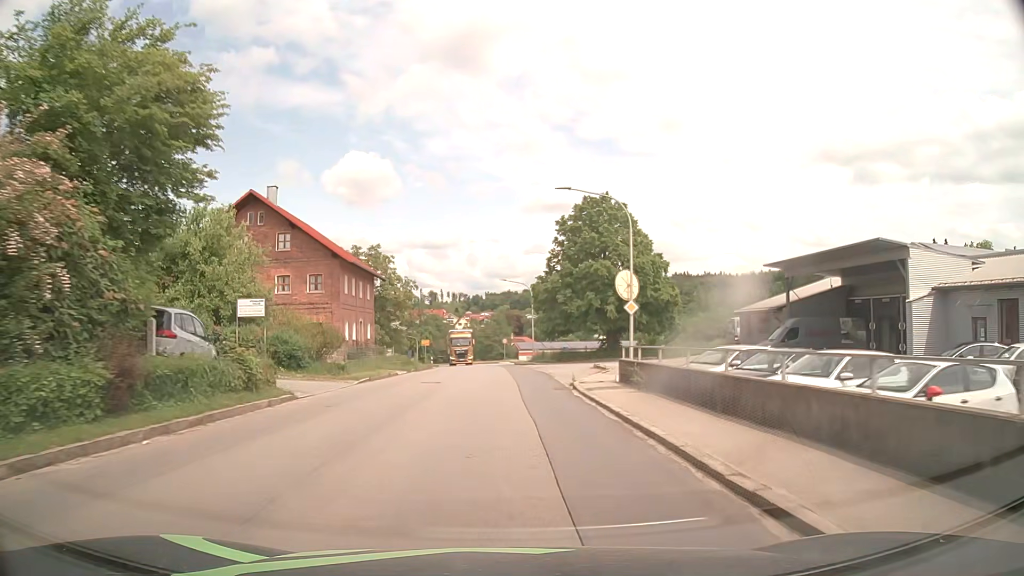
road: tertiary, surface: asphalt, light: Day
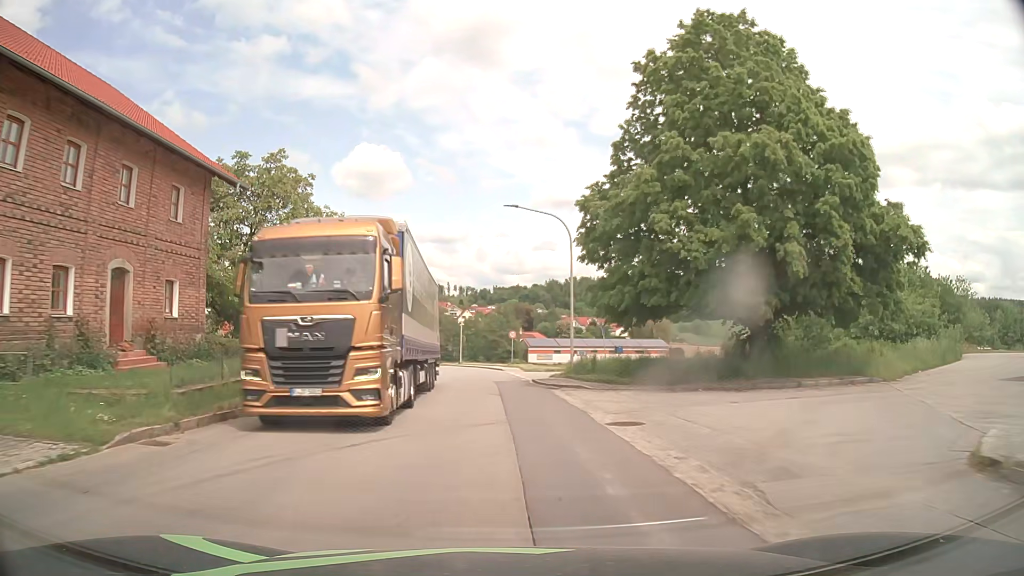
(0.0, +31.1) m; -1°
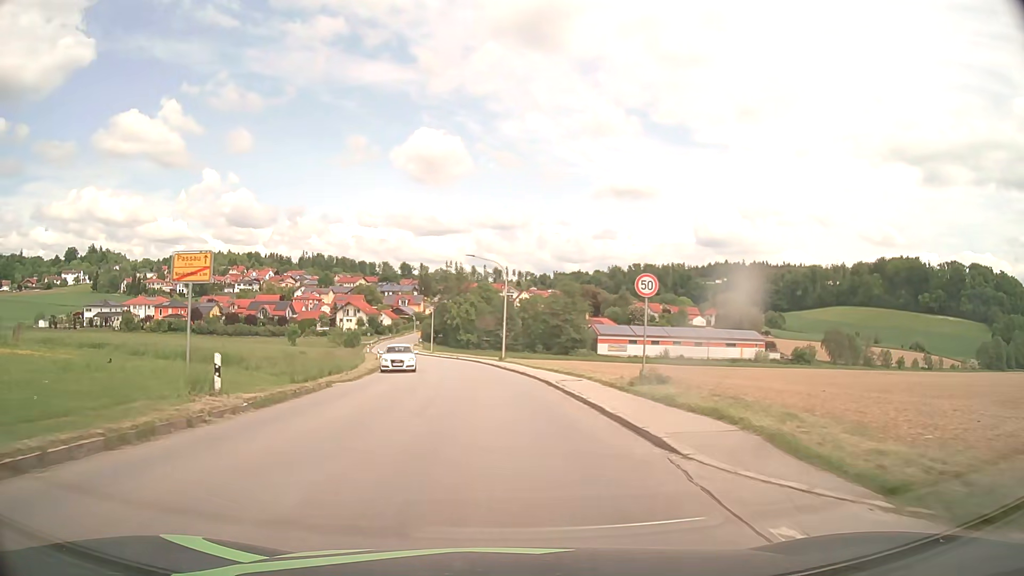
(-1.2, +39.3) m; -5°
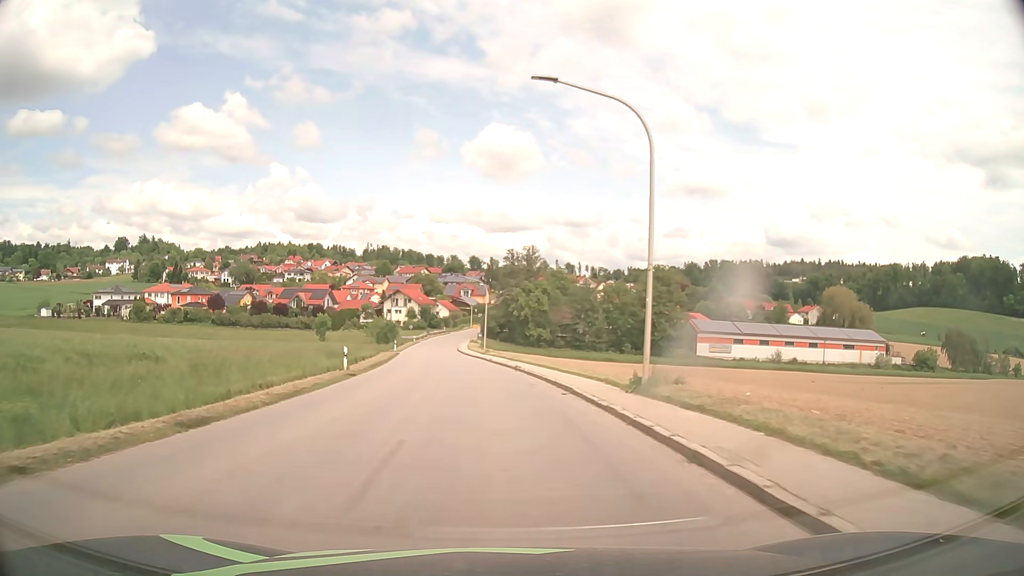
(-1.6, +31.5) m; -6°
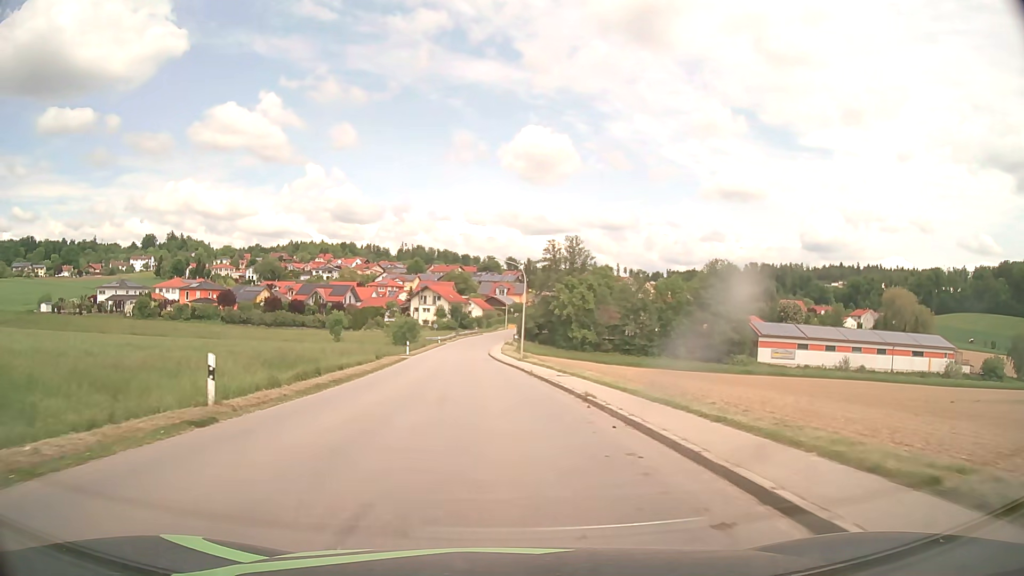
(-0.4, +15.6) m; -3°
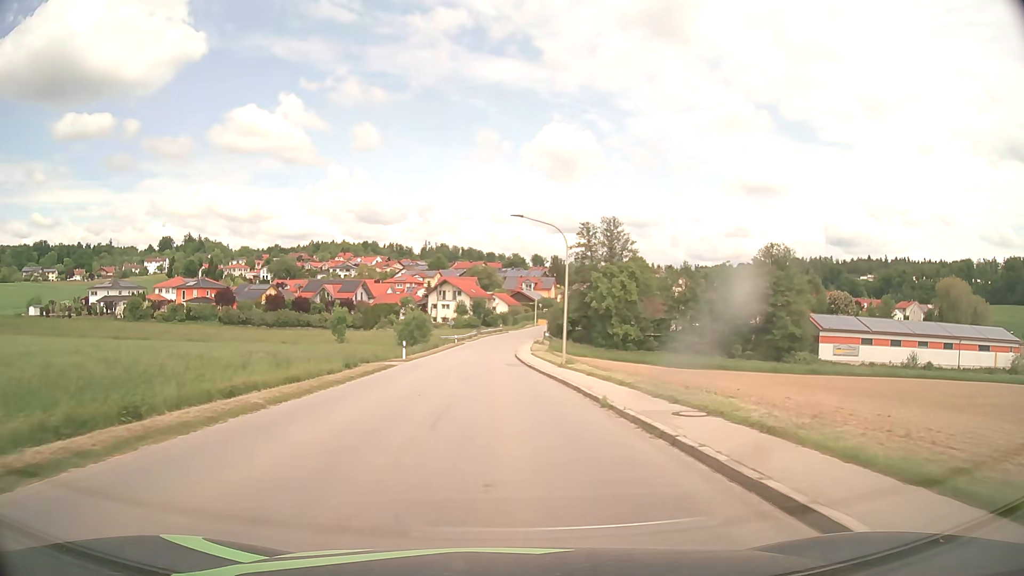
(-0.3, +15.5) m; -2°
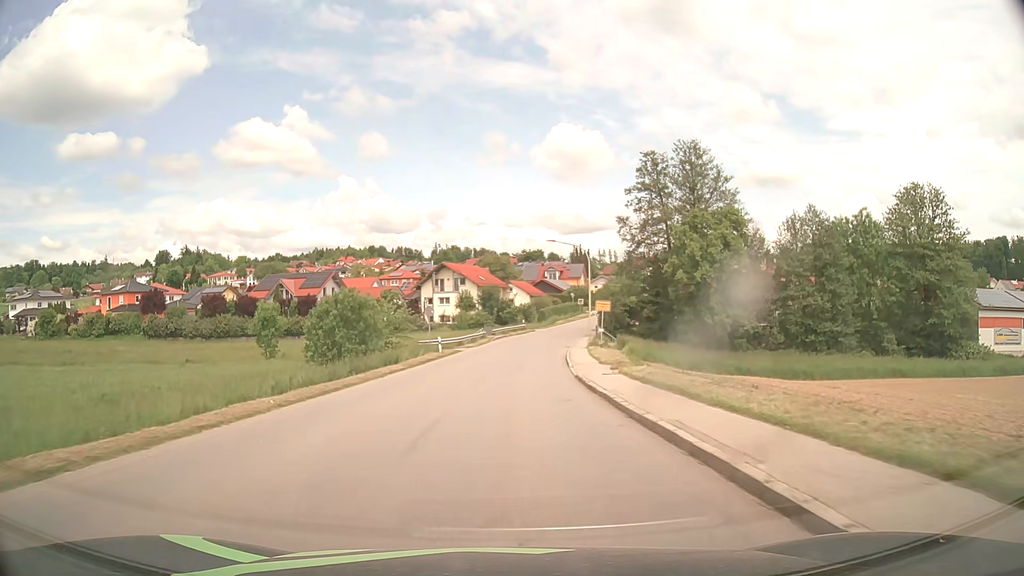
(-0.8, +38.8) m; -1°
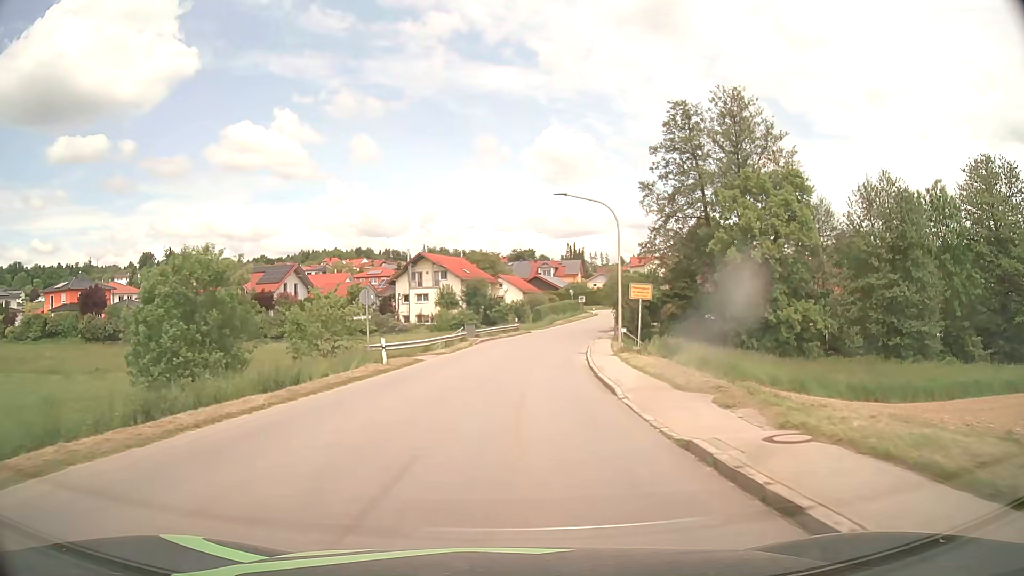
(0.0, +15.5) m; +1°
(0, +10) (0, +20) (+1, +30) (+2, +40) (+4, +50) (+6, +60) (+9, +69) (+12, +79) (+15, +88) (+18, +98) m
